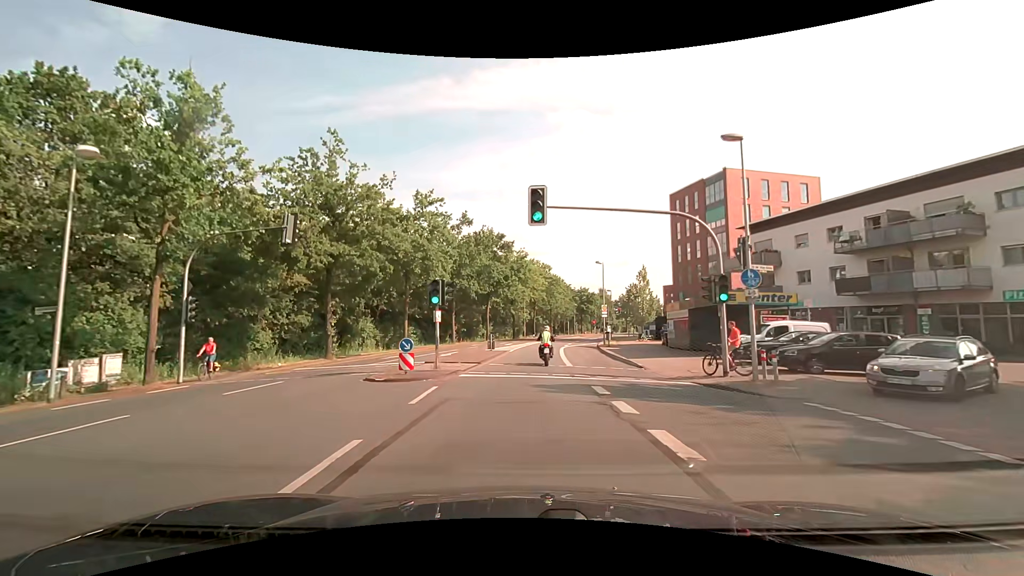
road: tertiary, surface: asphalt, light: Day
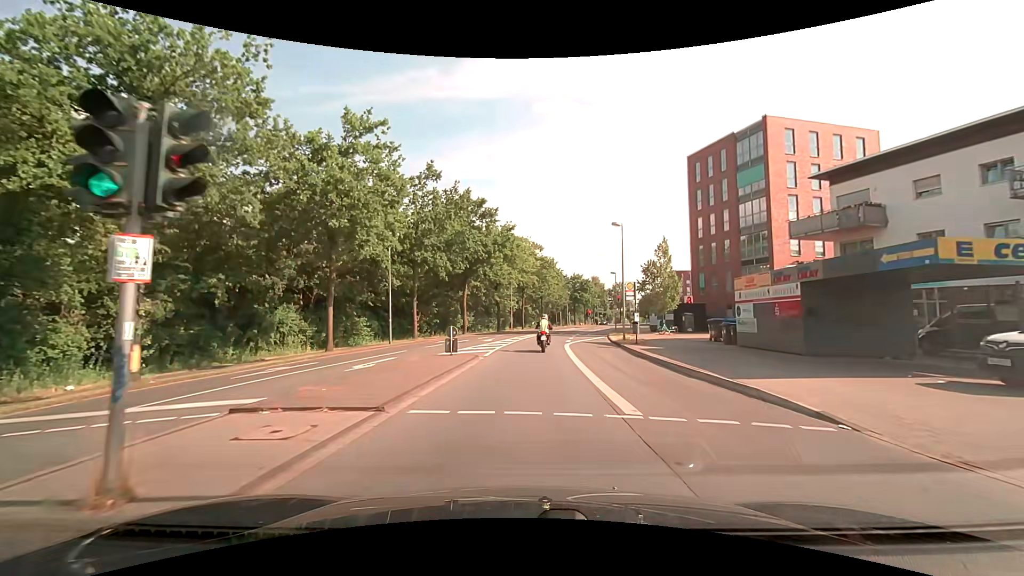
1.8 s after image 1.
(+0.1, +13.8) m; +2°
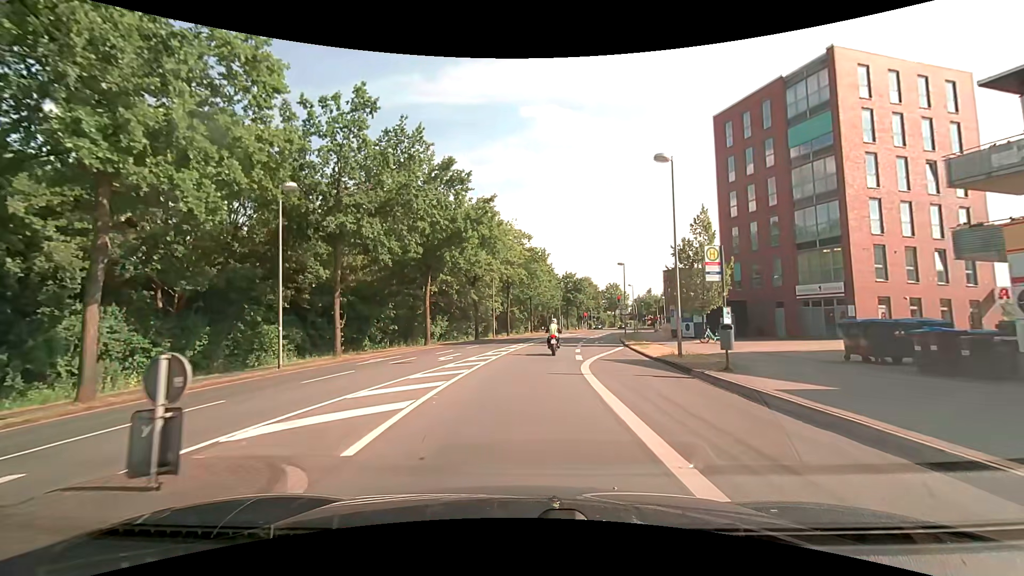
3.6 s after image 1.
(+0.3, +13.9) m; +1°
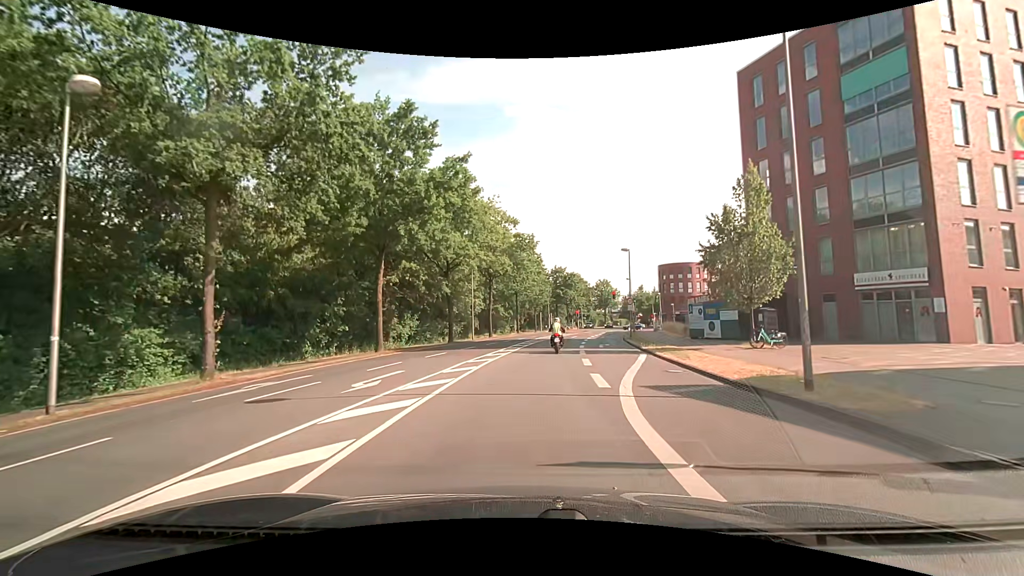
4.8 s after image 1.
(+0.2, +9.2) m; +2°
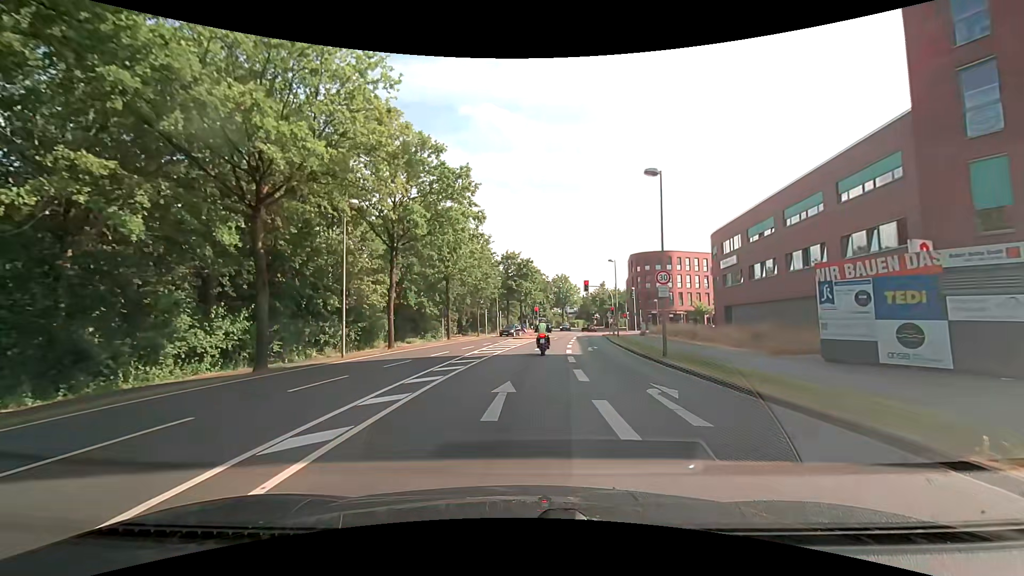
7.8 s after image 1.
(+1.1, +23.0) m; +5°
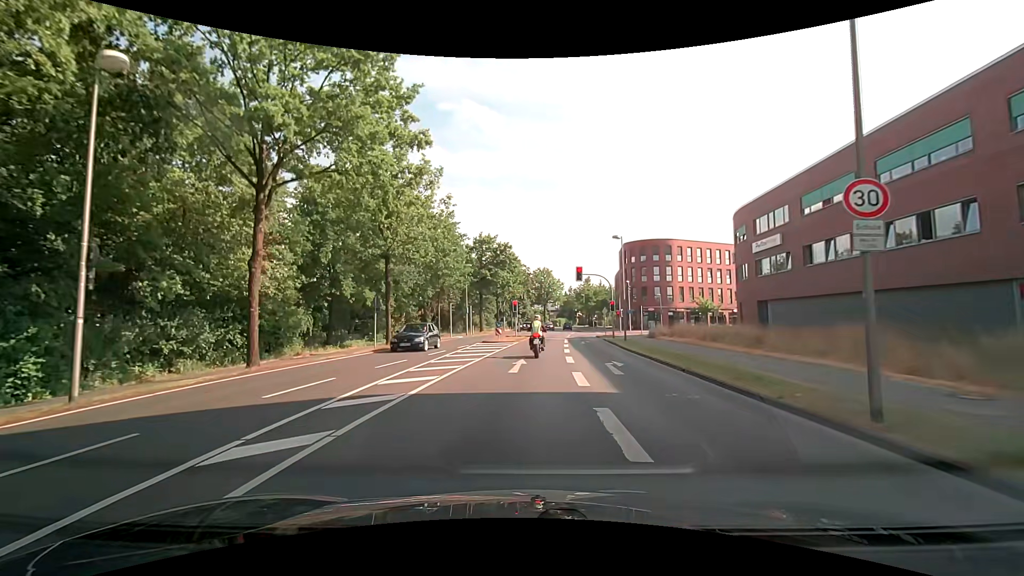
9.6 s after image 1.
(+0.3, +13.1) m; +2°
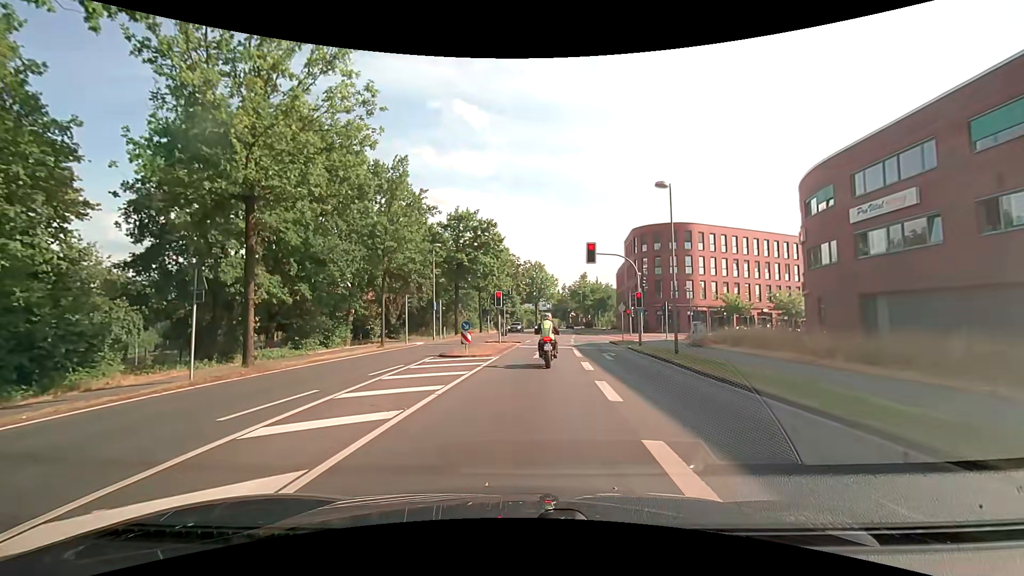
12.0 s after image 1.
(+0.3, +14.1) m; +1°
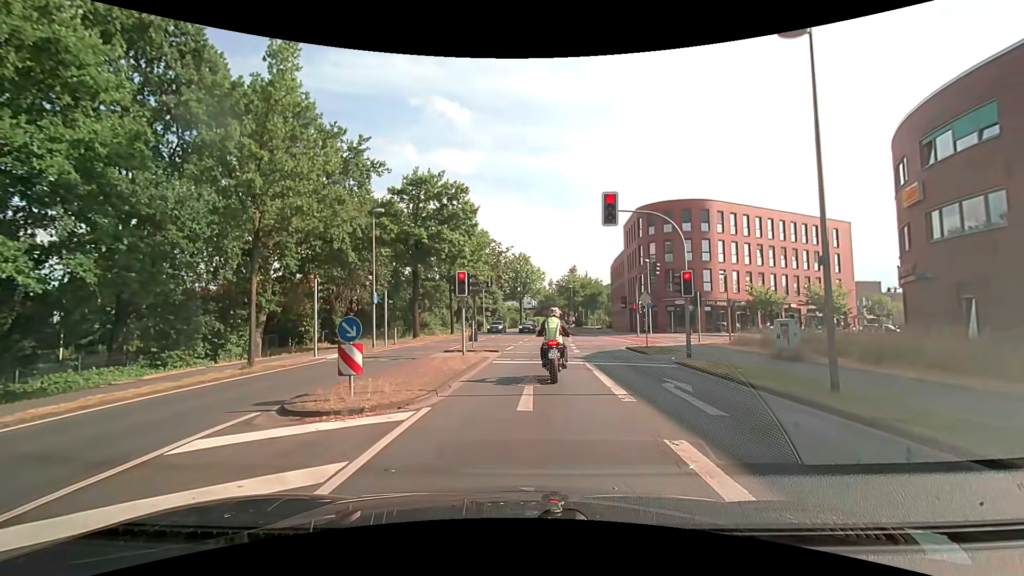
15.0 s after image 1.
(+0.3, +12.0) m; +2°
(0, +10) (+1, +20) (+1, +30) (+2, +40) (+3, +50) (+3, +60) (+4, +70) (+5, +80) (+6, +90) (+7, +100) m
